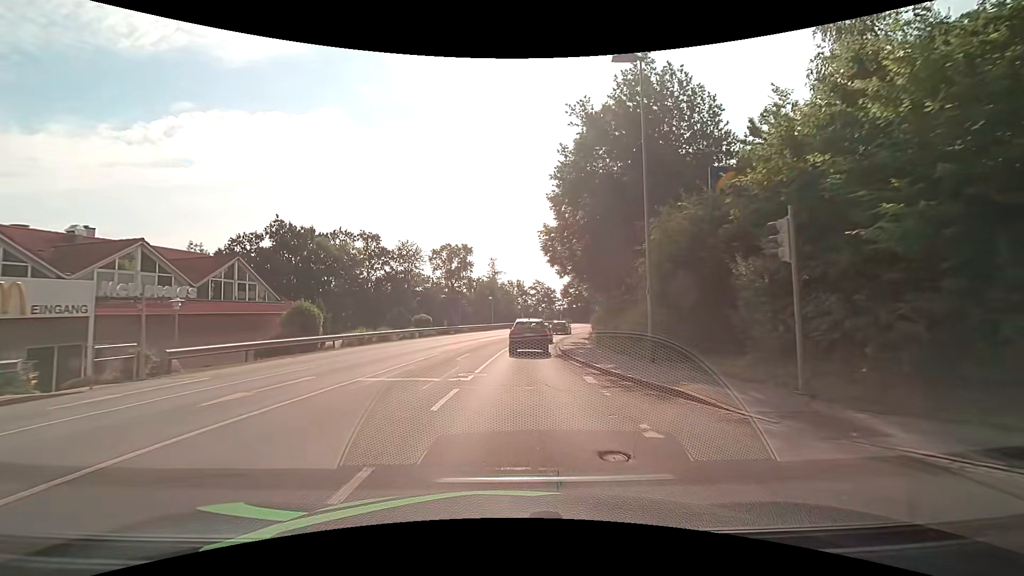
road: tertiary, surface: asphalt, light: Day
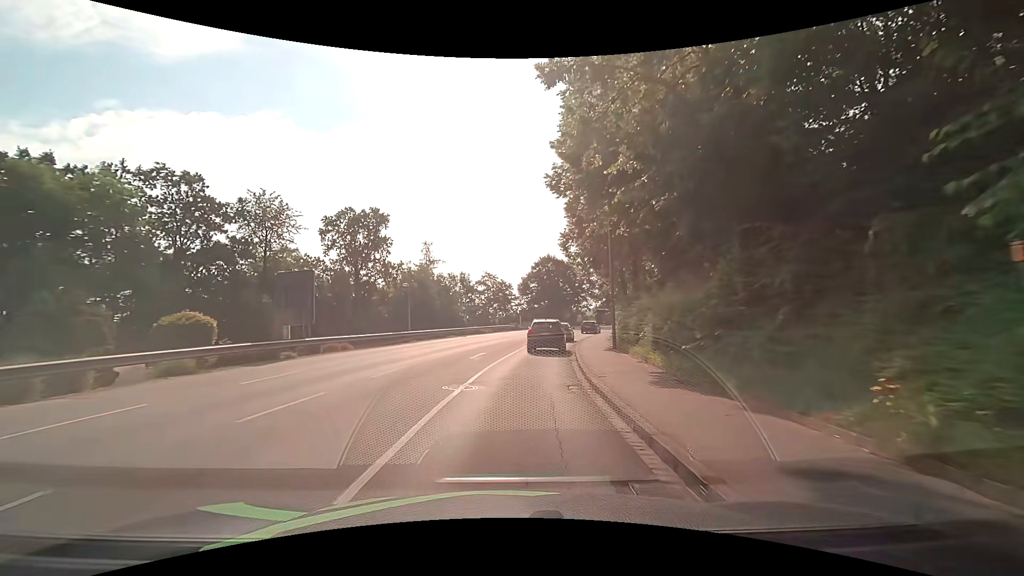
(+1.4, +30.2) m; +6°
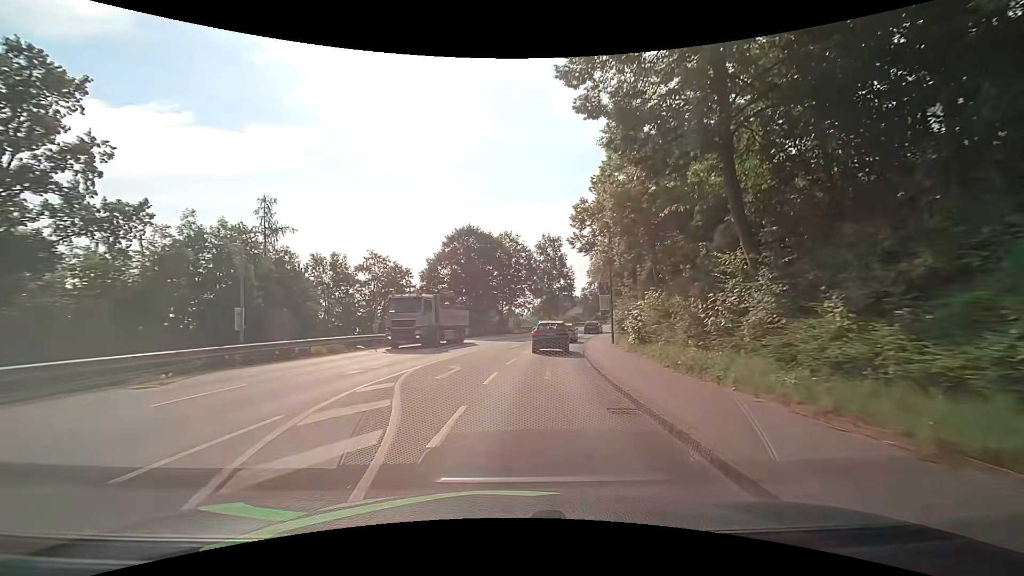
(+2.3, +32.0) m; +8°
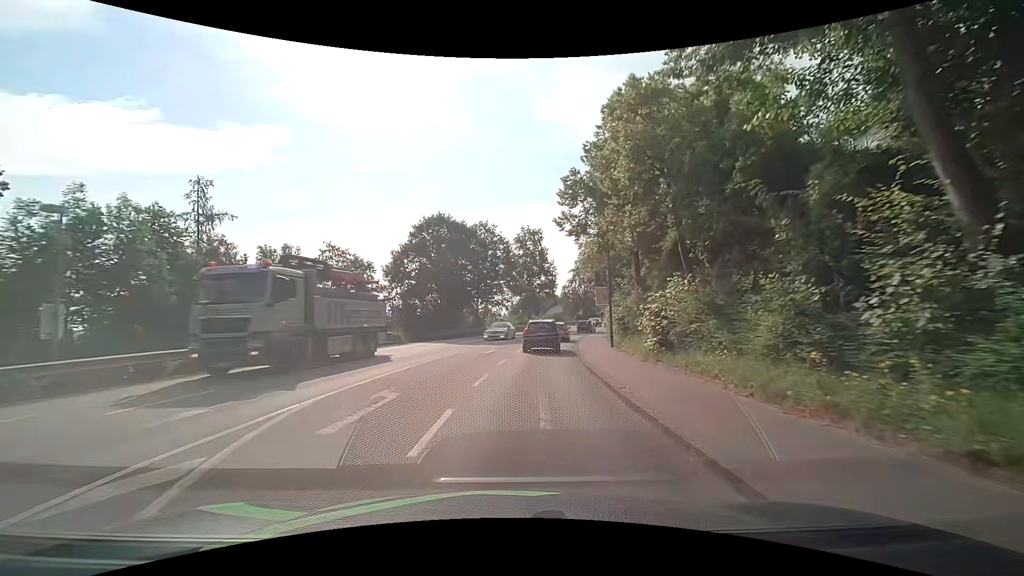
(+0.3, +6.4) m; +4°
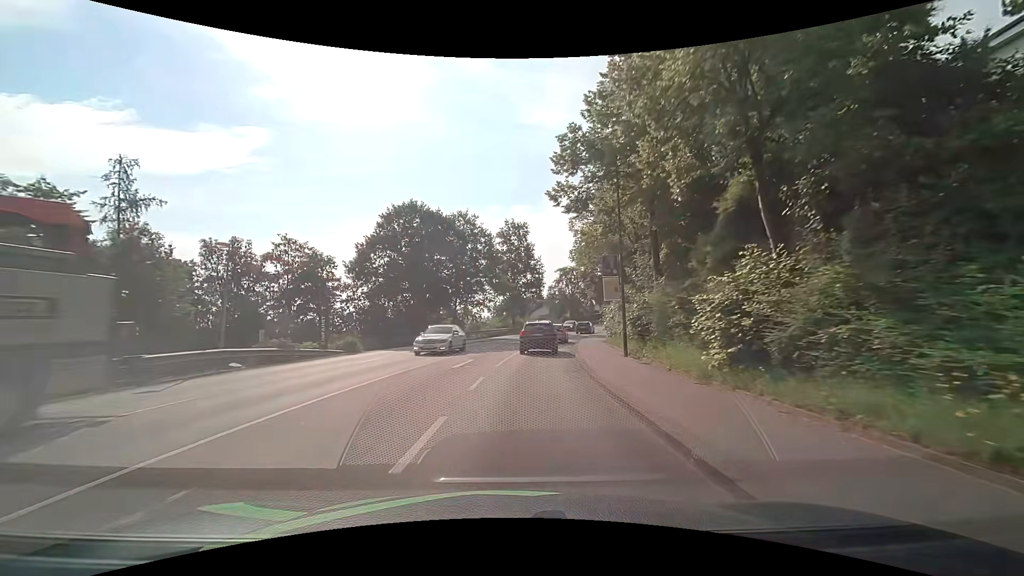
(0.0, +6.4) m; +1°
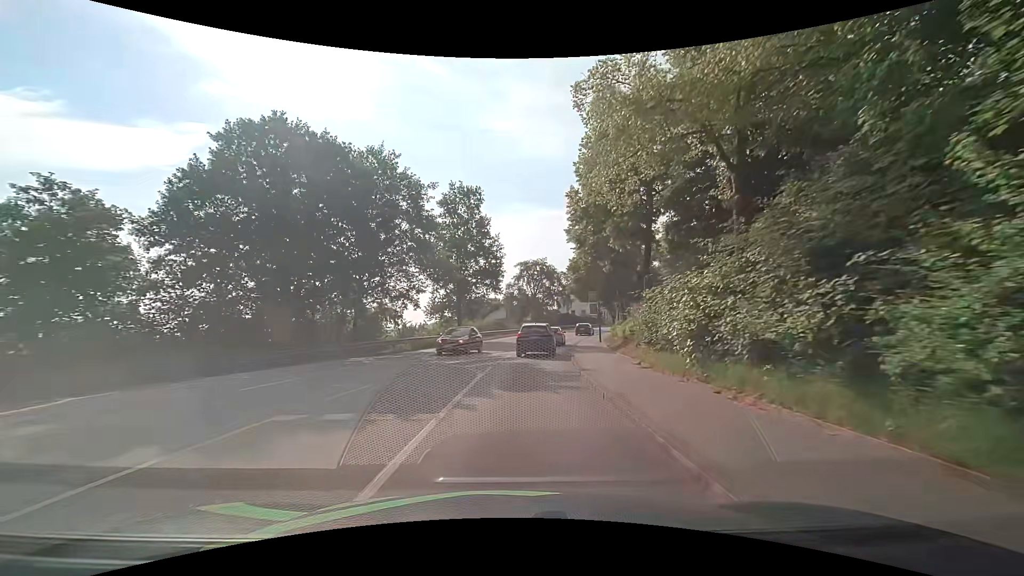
(+0.8, +19.1) m; +5°
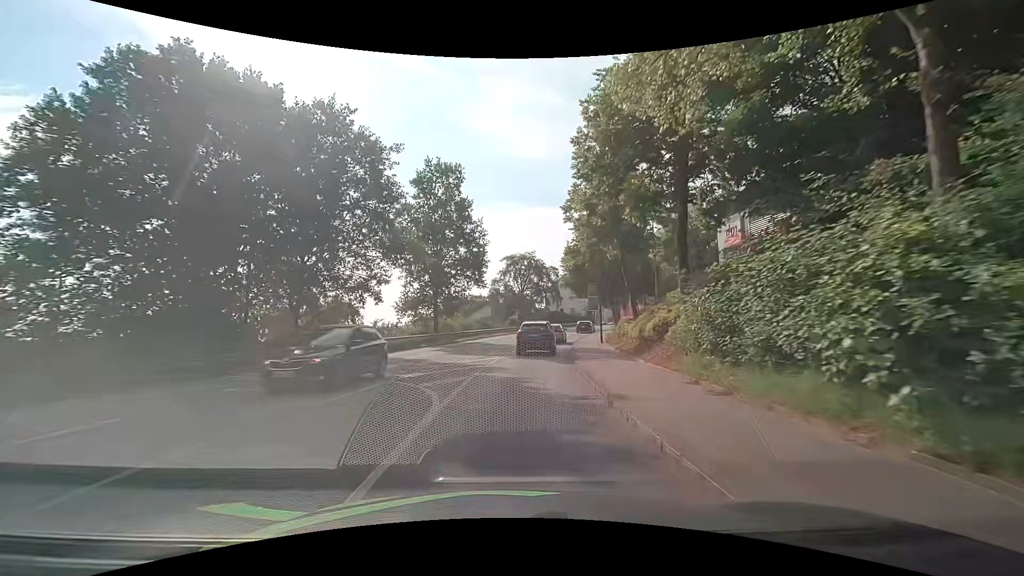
(+0.2, +6.3) m; +3°
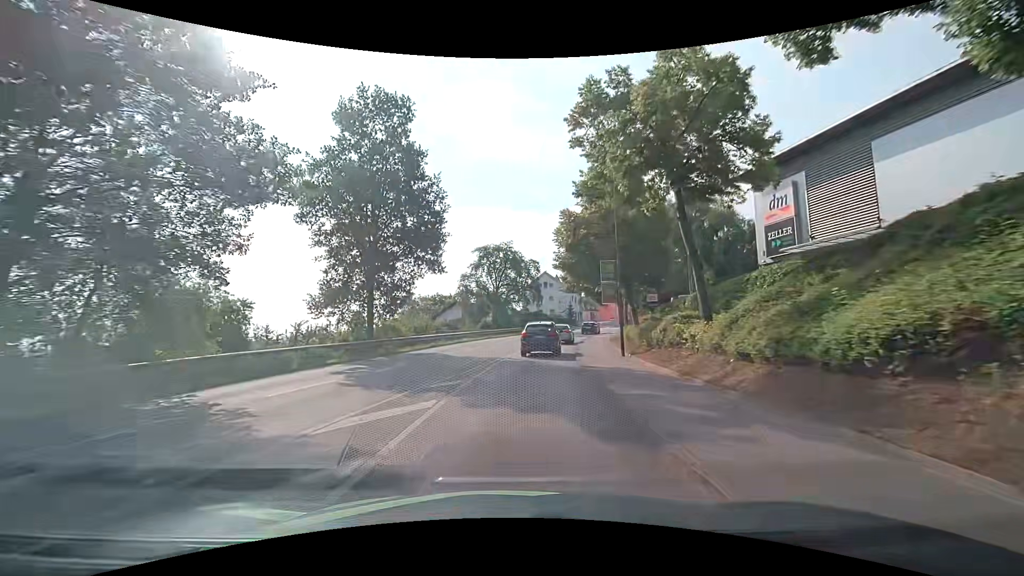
(+0.2, +12.3) m; +3°
